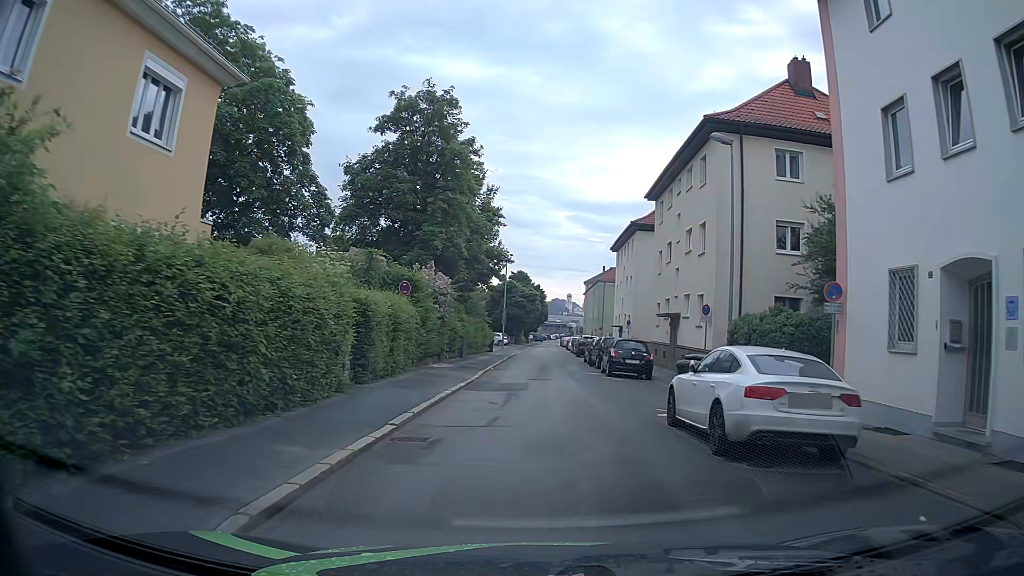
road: residential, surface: asphalt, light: Day
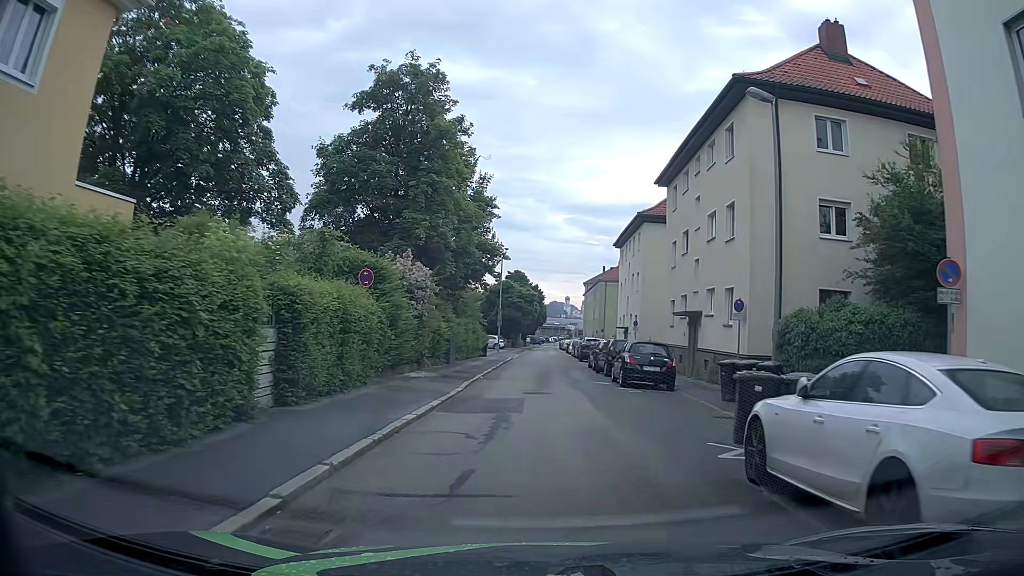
(+0.1, +4.5) m; 0°
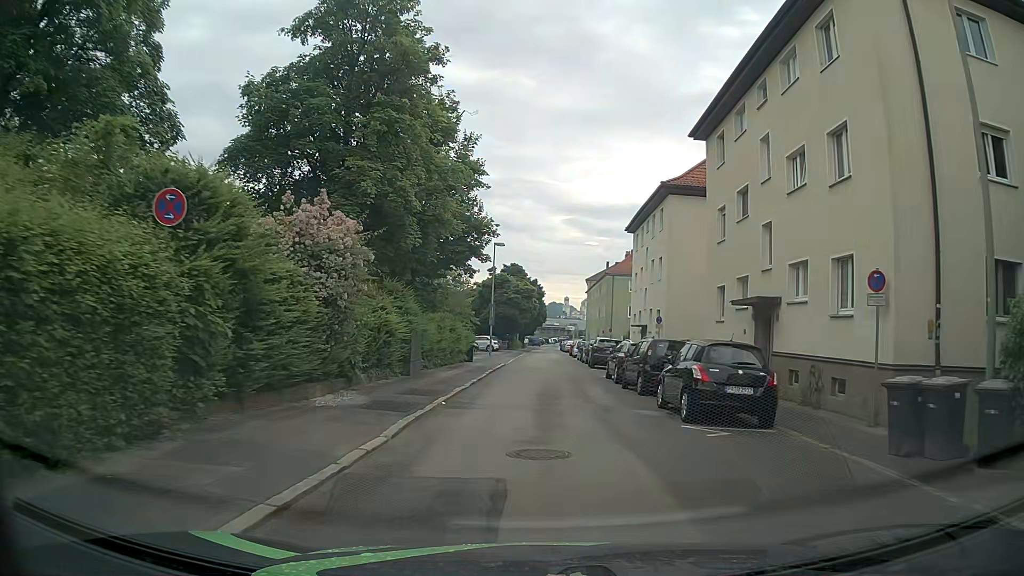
(+0.2, +9.0) m; +2°
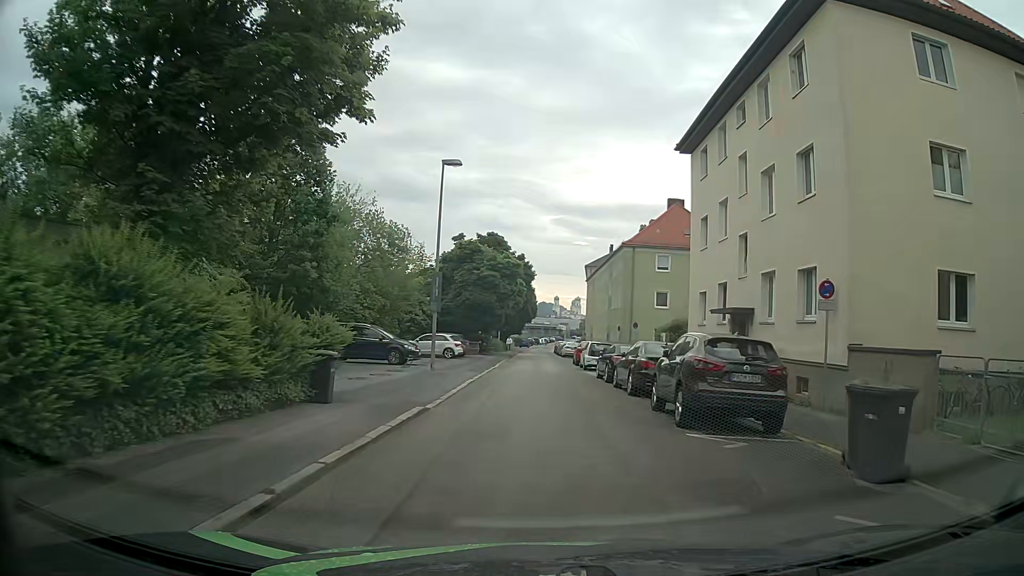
(0.0, +22.8) m; 0°
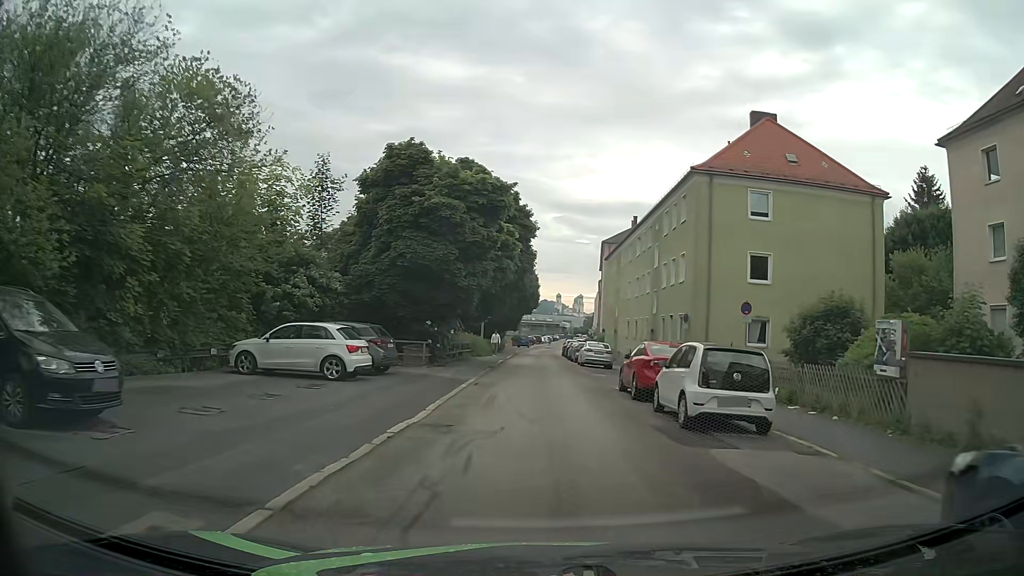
(+0.2, +22.8) m; 0°
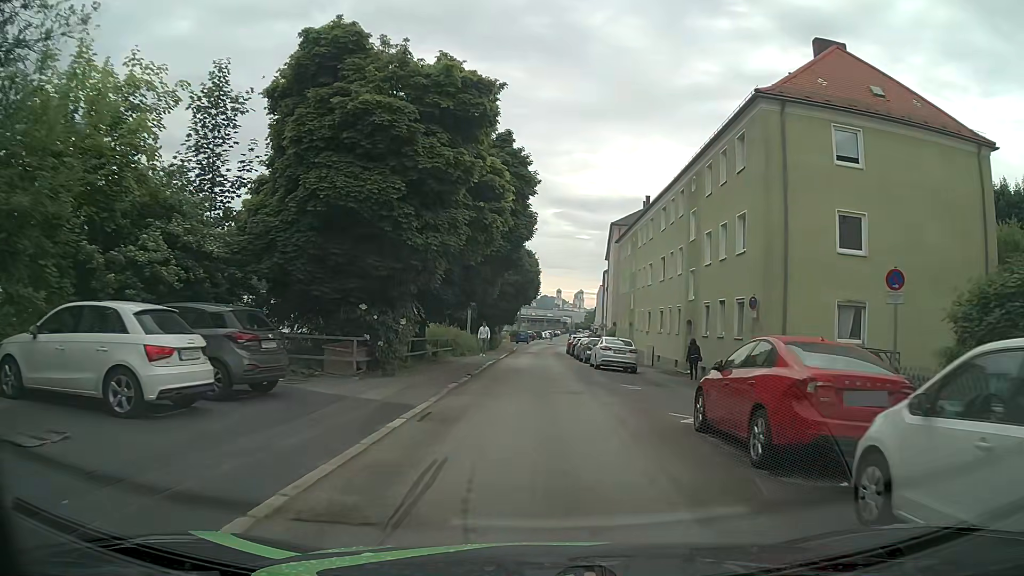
(0.0, +9.2) m; 0°
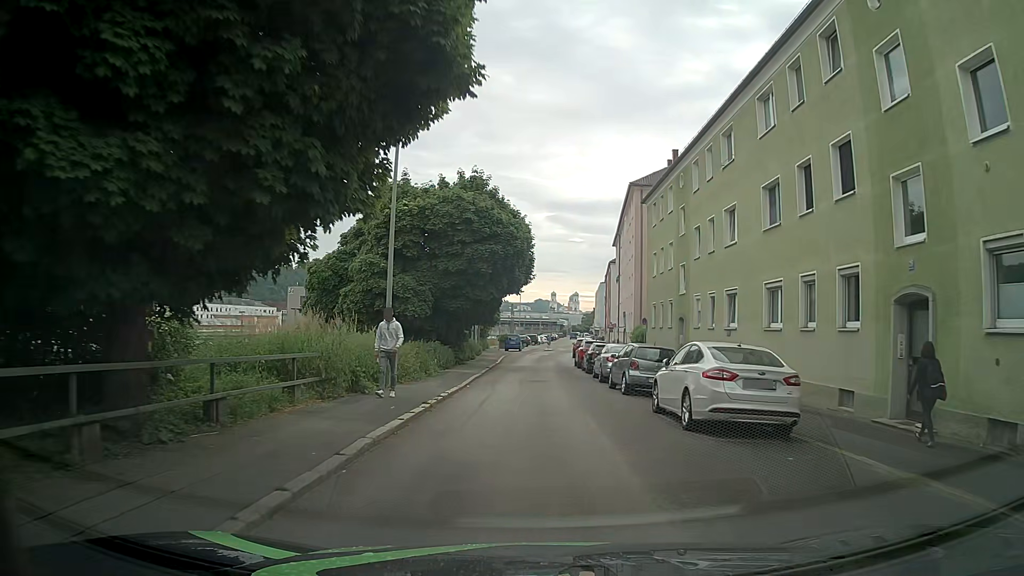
(+0.3, +18.5) m; +1°
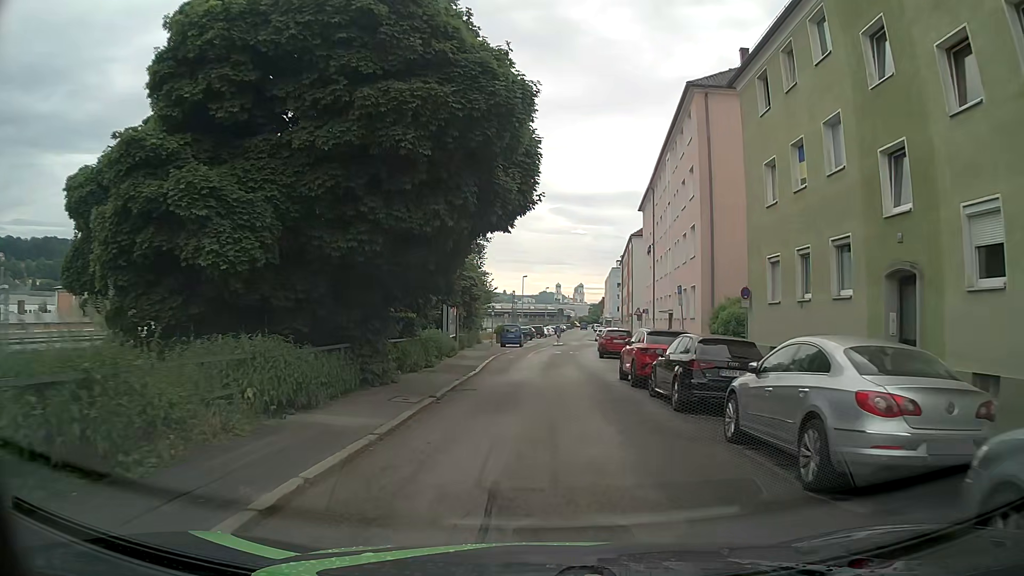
(-0.2, +18.4) m; -1°
(0, +10) (0, +20) (+1, +30) (+2, +40) (+3, +50) (+4, +60) (+6, +70) (+6, +80) (+6, +90) (+7, +100) m
